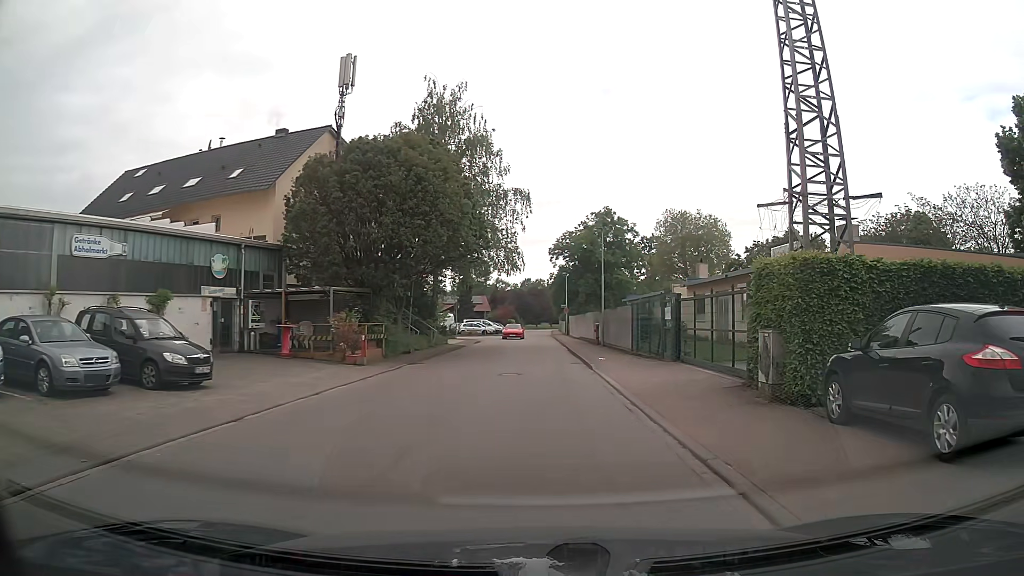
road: unclassified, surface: asphalt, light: Day
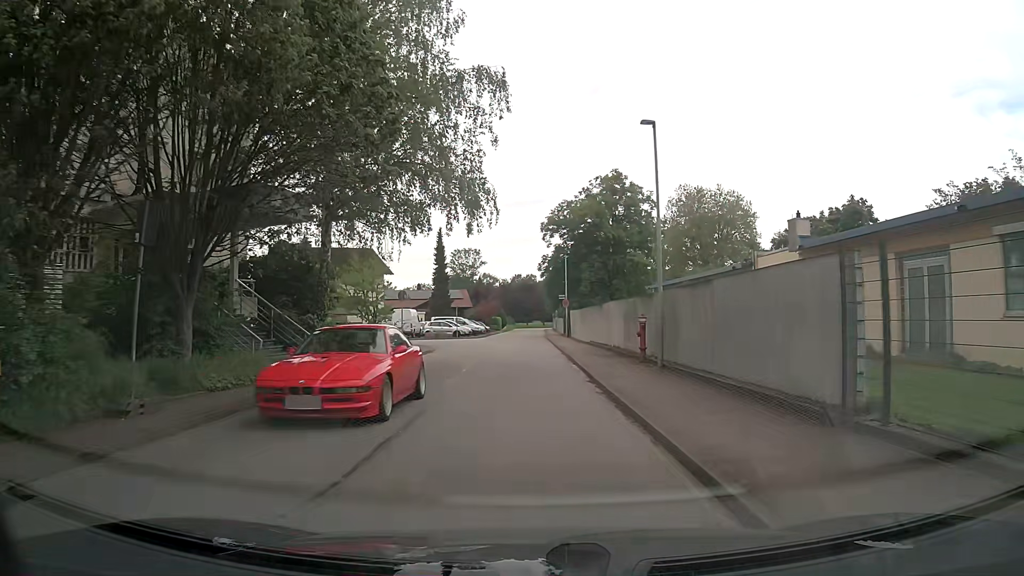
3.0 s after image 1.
(+0.1, +19.9) m; 0°
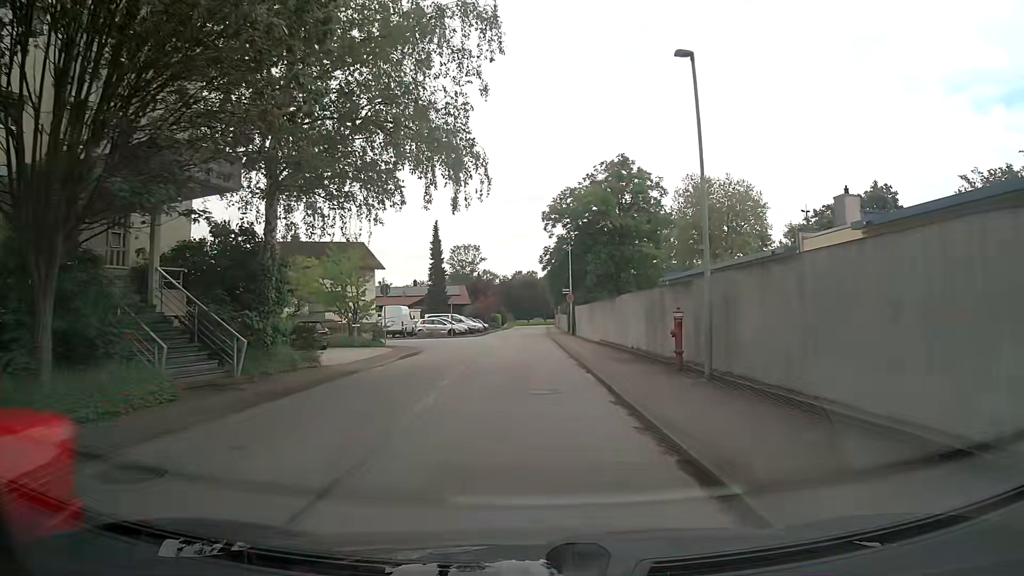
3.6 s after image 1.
(0.0, +4.7) m; 0°
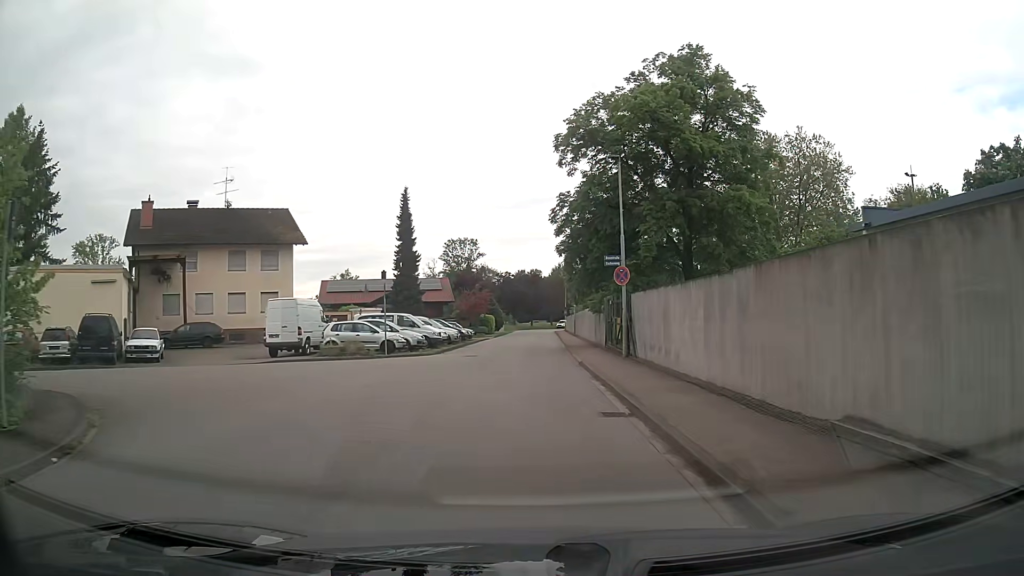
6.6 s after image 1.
(-0.2, +25.8) m; -1°
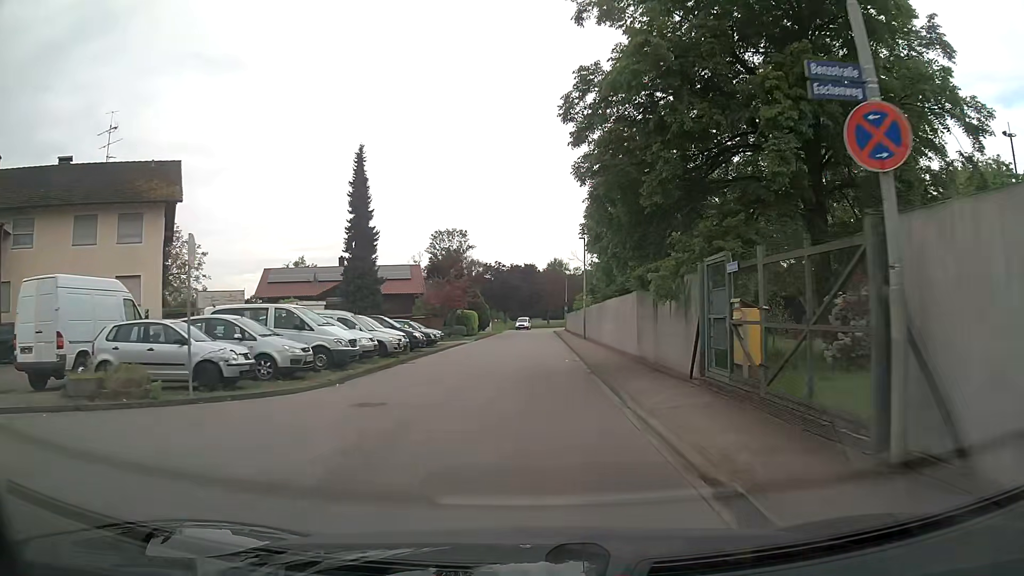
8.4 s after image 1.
(+0.1, +16.7) m; +1°
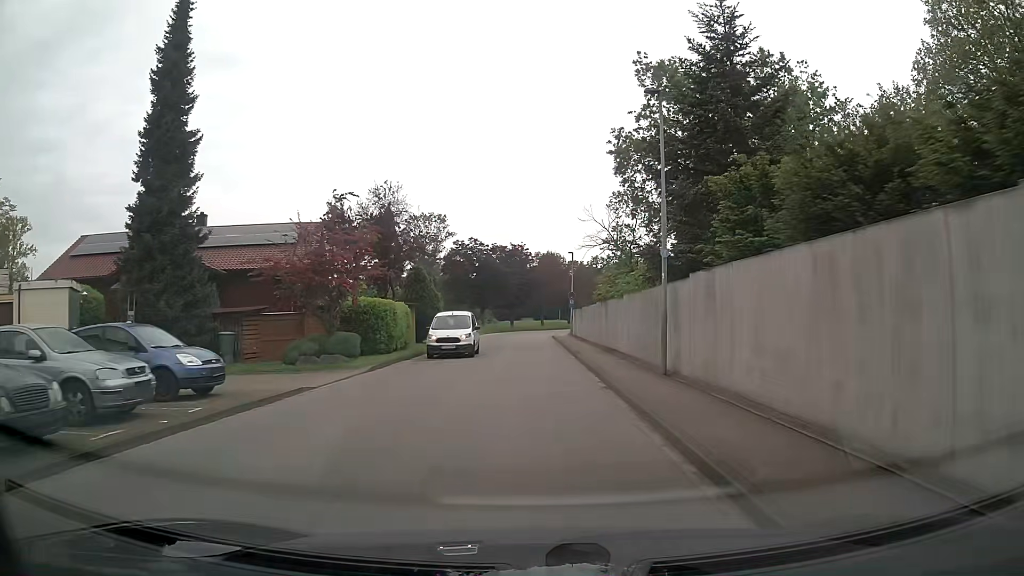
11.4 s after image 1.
(+0.3, +28.7) m; +1°
(0, +10) (0, +20) (0, +30) (0, +40) (0, +50) (0, +60) (+1, +70) (+4, +80) (+7, +89) (+12, +98) m
